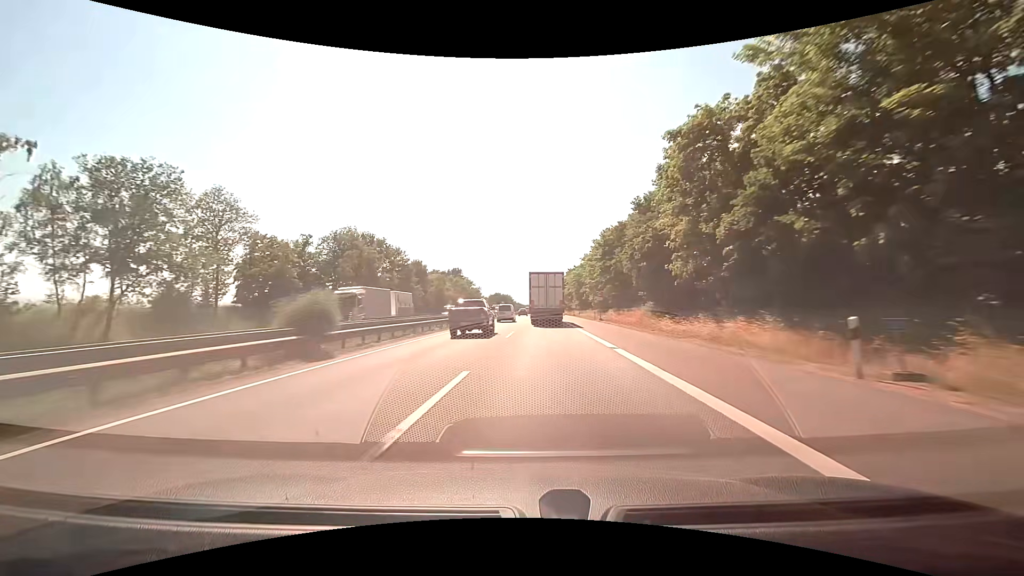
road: motorway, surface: asphalt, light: Day
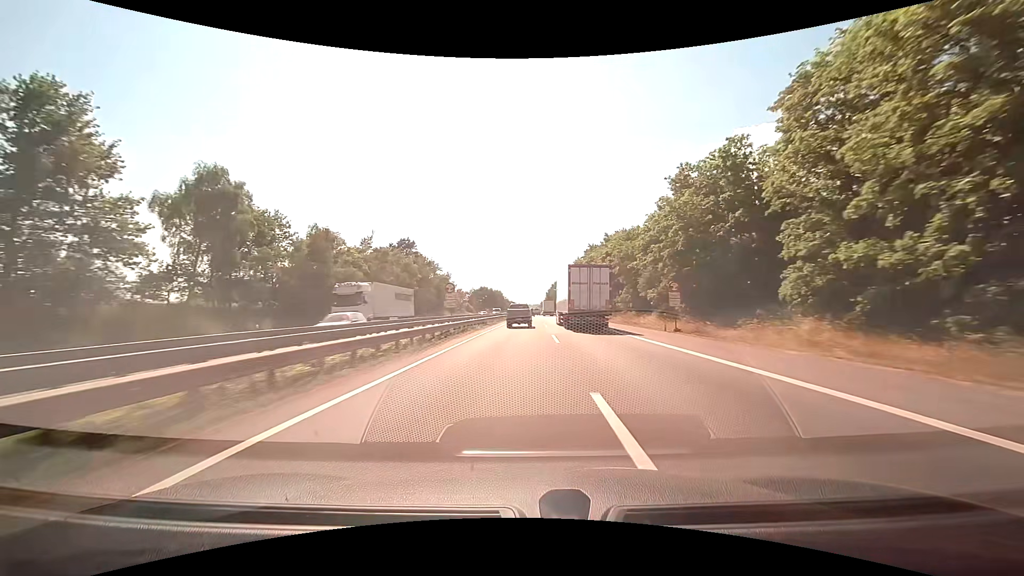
(-0.6, +75.8) m; 0°
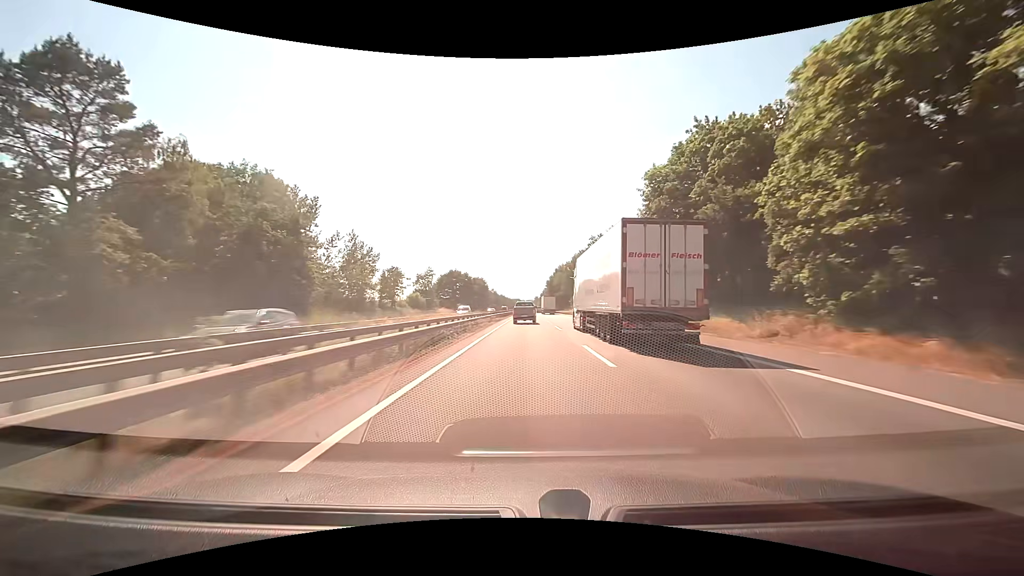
(+0.6, +82.8) m; +1°
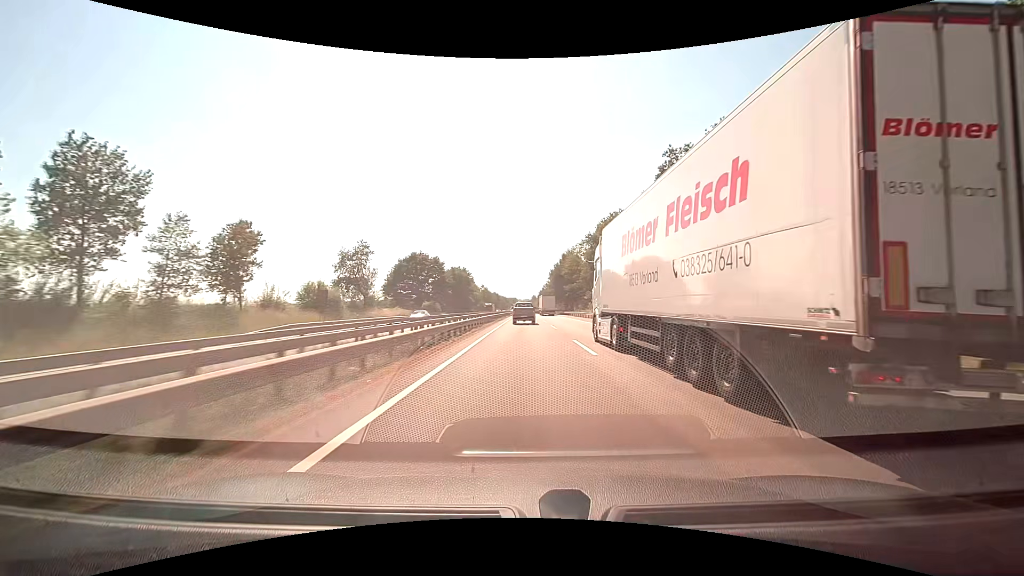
(+0.1, +51.4) m; 0°
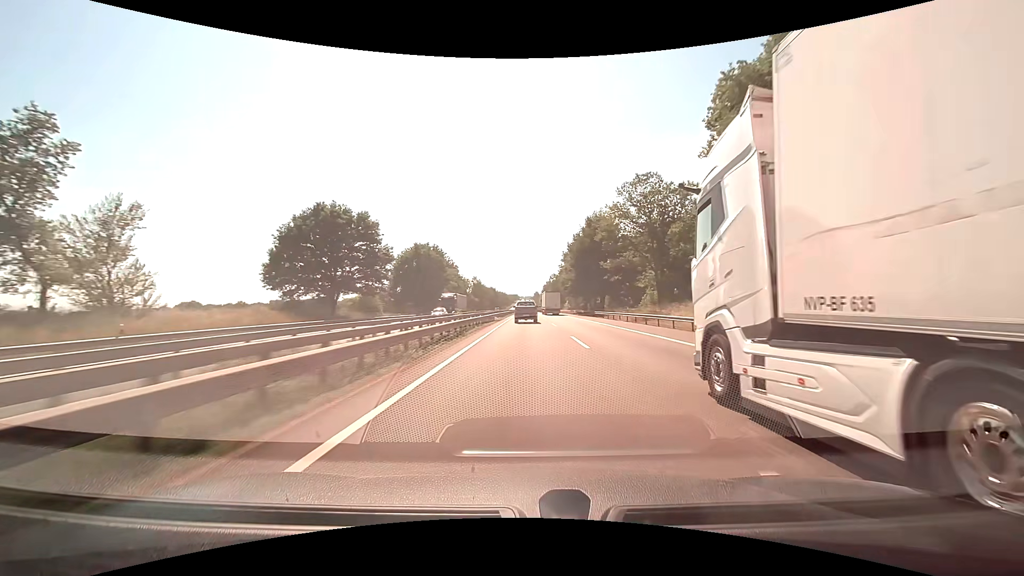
(0.0, +52.7) m; 0°
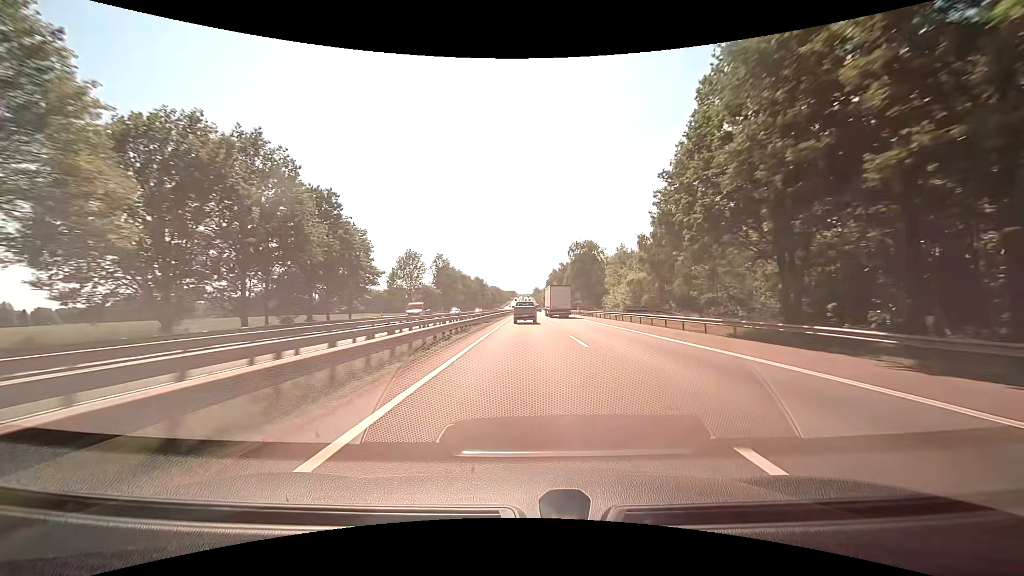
(+0.2, +90.2) m; 0°
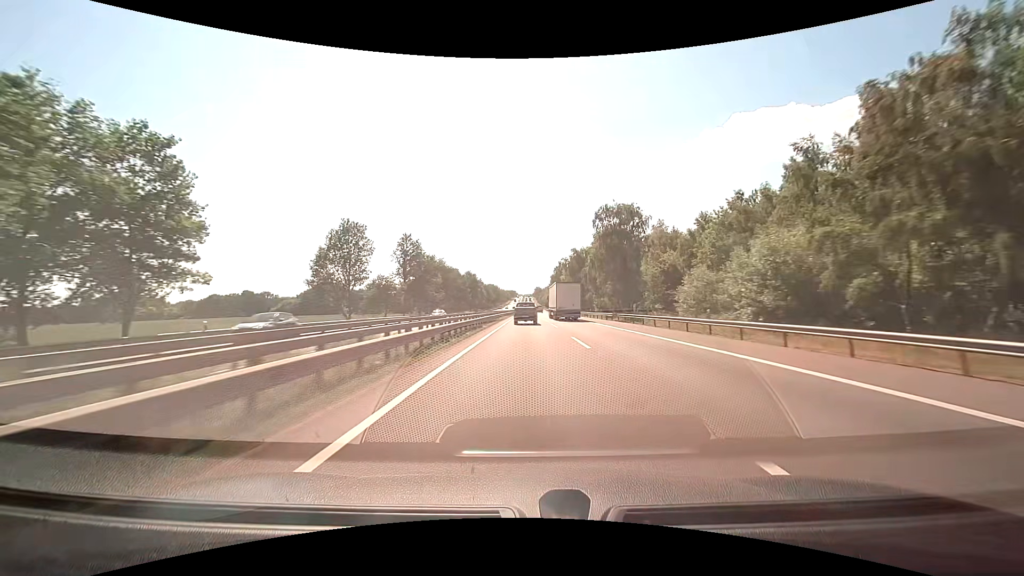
(+0.1, +36.8) m; 0°
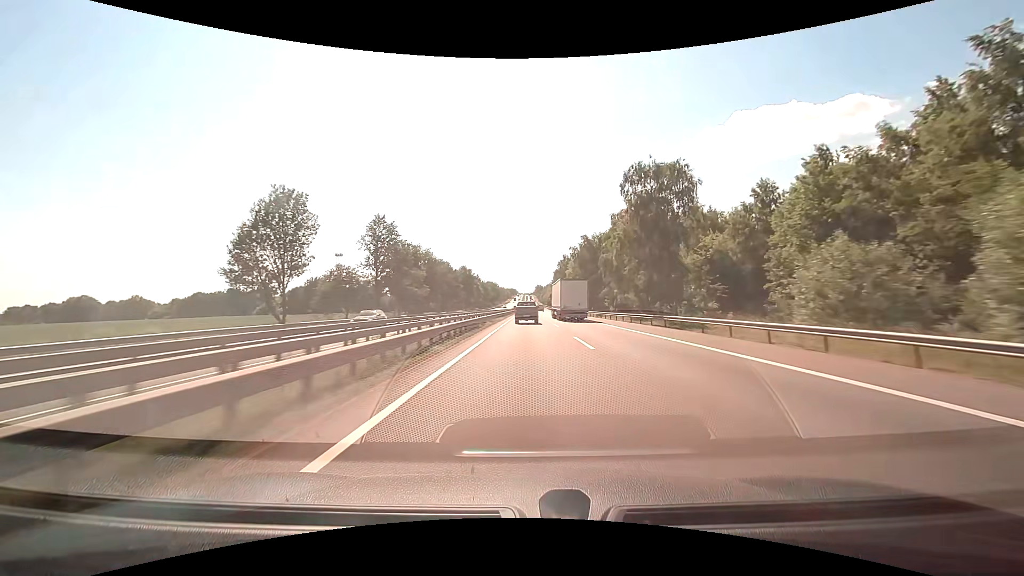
(0.0, +18.6) m; 0°
(0, +10) (0, +20) (0, +30) (0, +40) (0, +50) (0, +60) (0, +70) (0, +80) (+1, +90) (+1, +100) m
